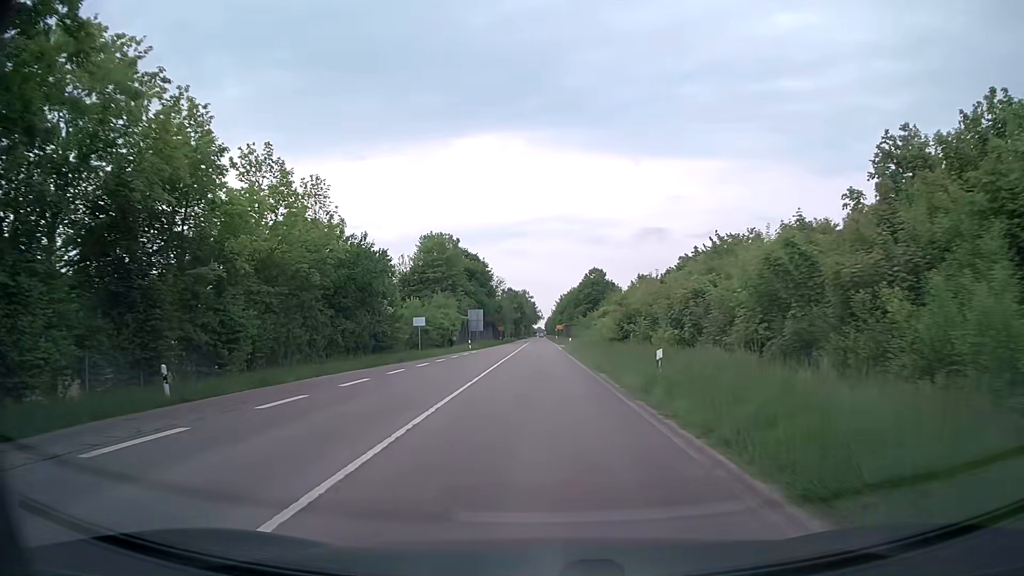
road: secondary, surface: asphalt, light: Day
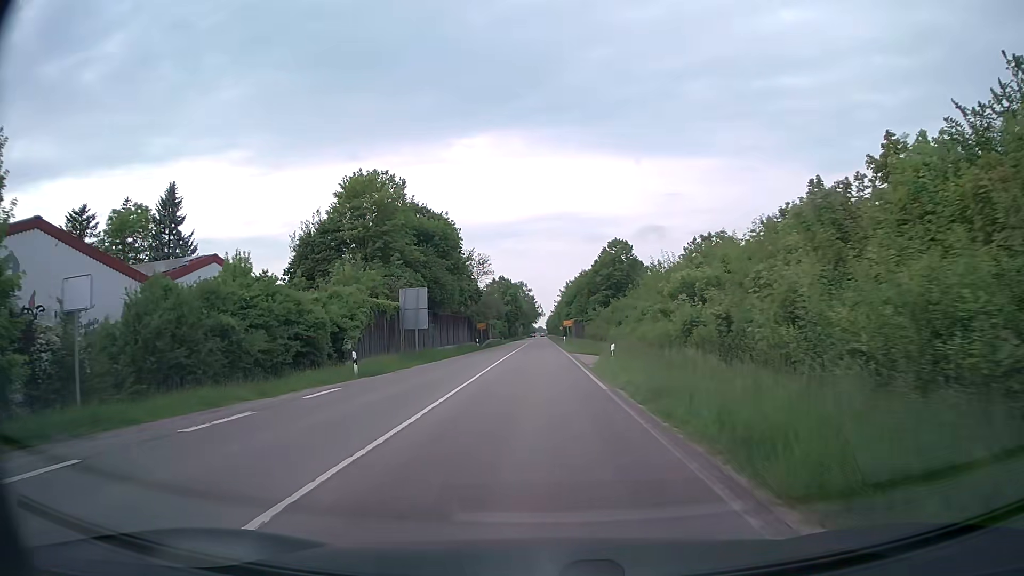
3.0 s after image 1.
(+0.2, +38.8) m; 0°
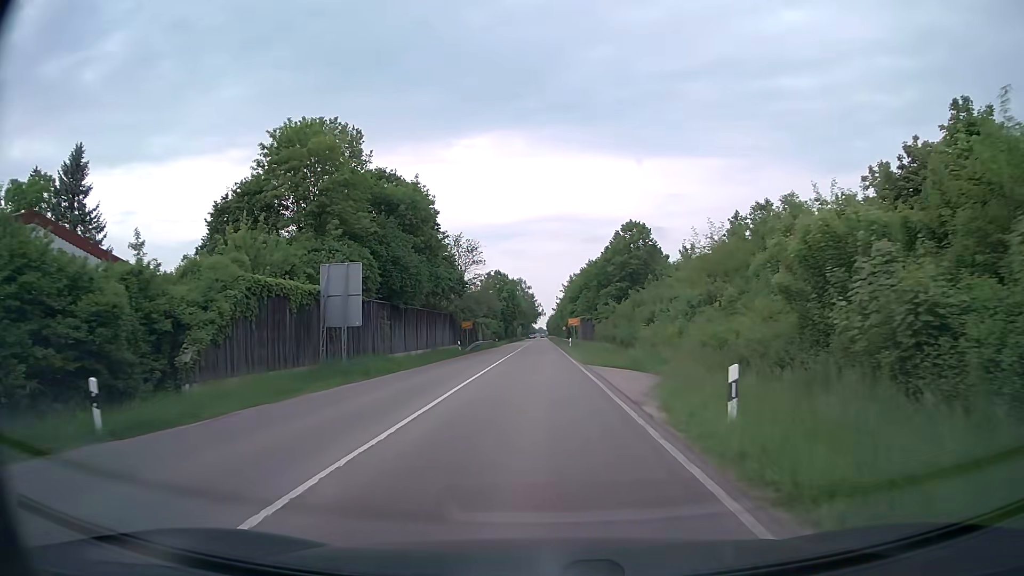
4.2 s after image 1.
(0.0, +15.5) m; 0°
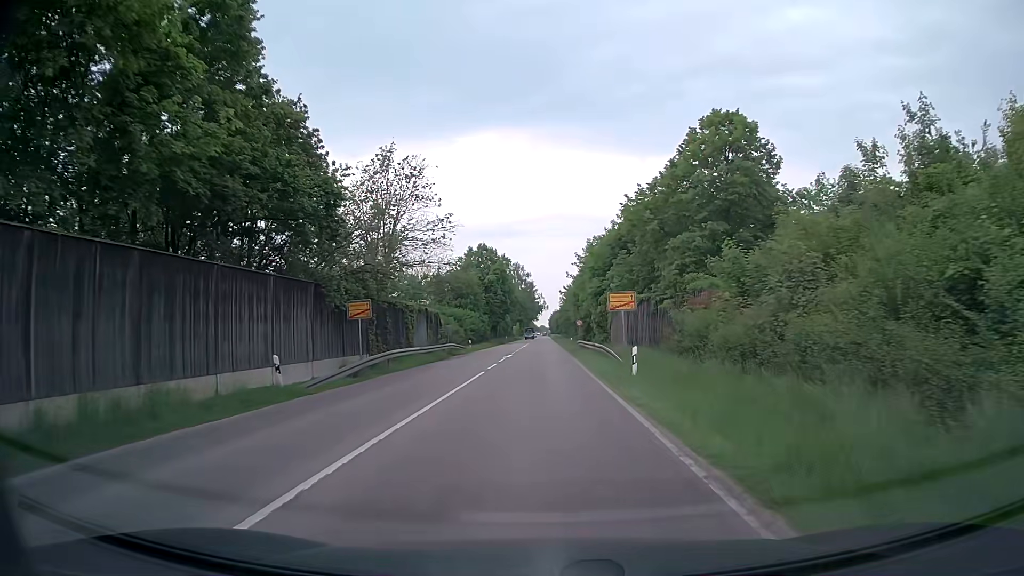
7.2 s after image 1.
(-0.1, +38.9) m; 0°
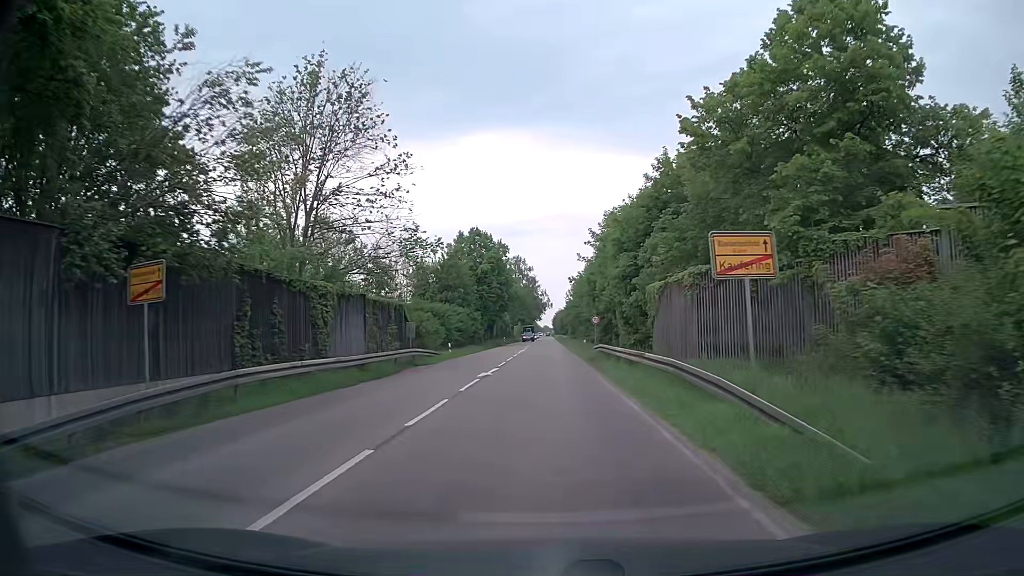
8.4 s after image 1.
(0.0, +15.6) m; 0°
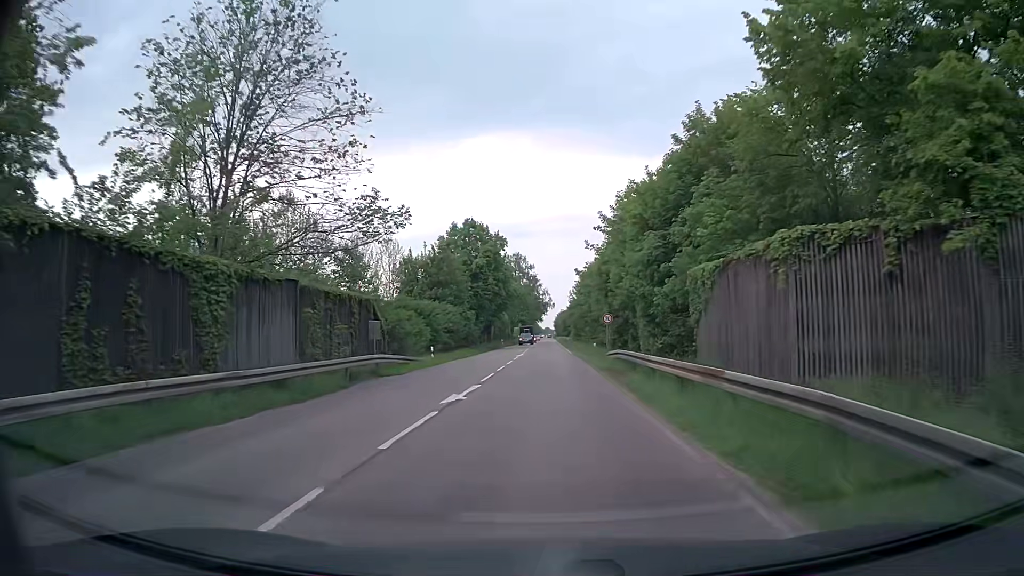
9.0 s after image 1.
(0.0, +7.9) m; 0°
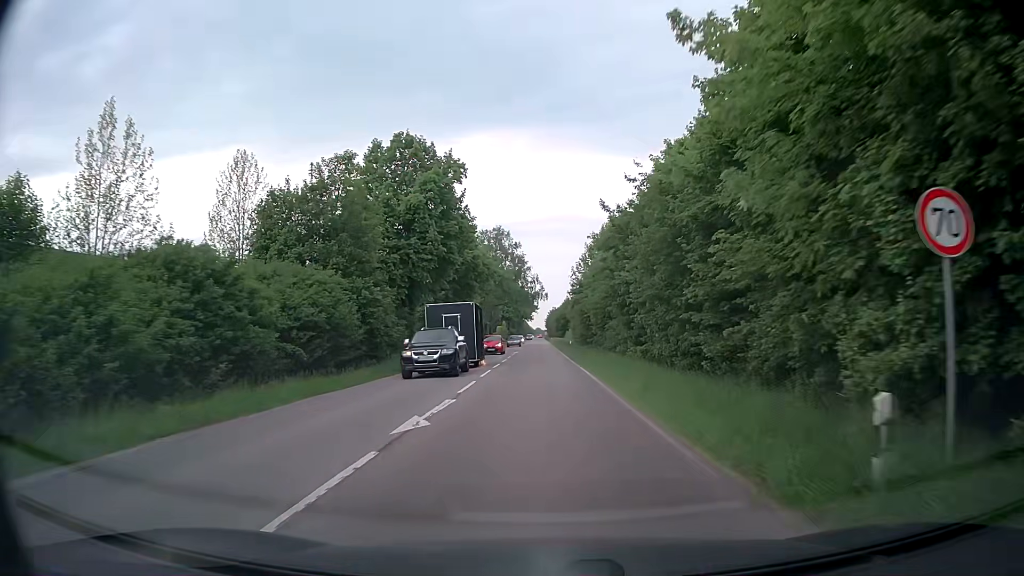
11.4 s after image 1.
(-0.1, +34.2) m; +1°
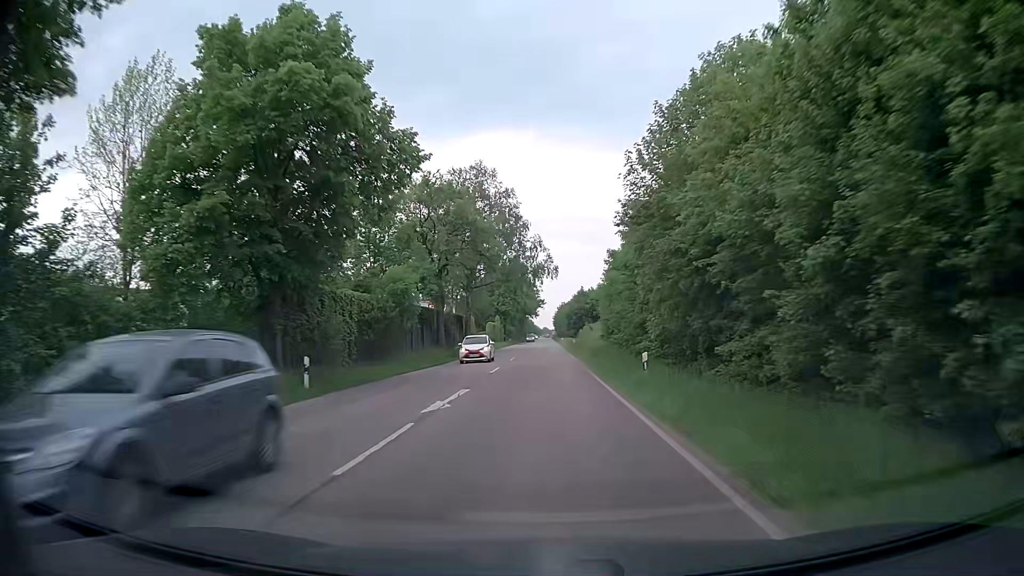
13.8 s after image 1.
(-0.2, +39.9) m; -1°
(0, +10) (0, +20) (0, +30) (0, +40) (0, +50) (0, +60) (0, +70) (0, +80) (+1, +90) (+1, +100) m
